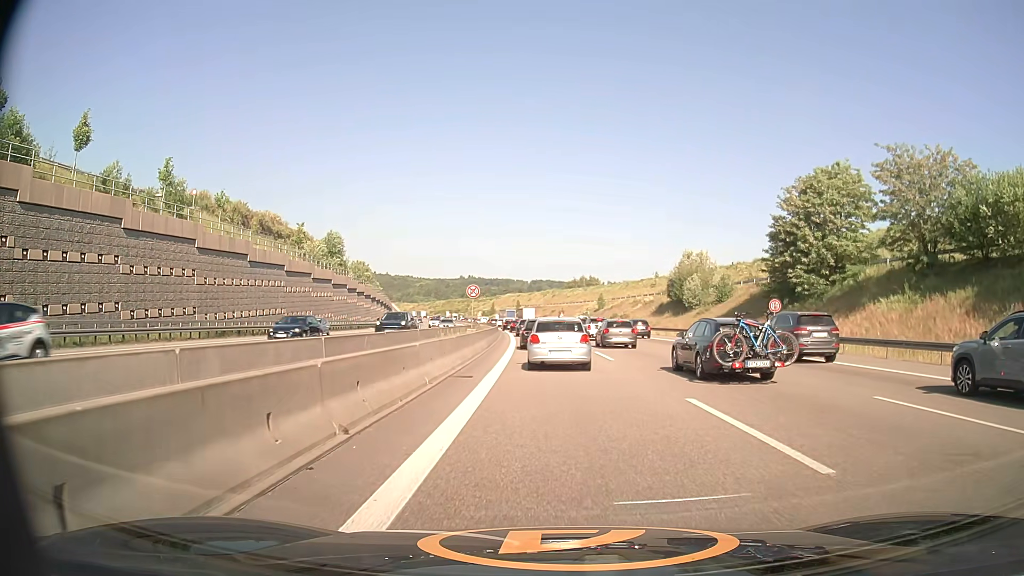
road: motorway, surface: asphalt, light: Day
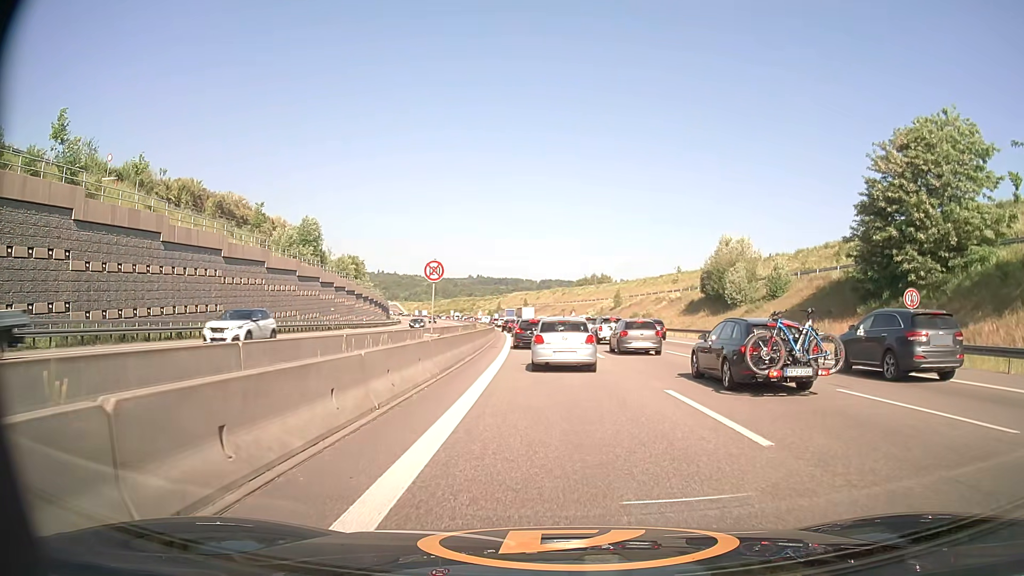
(-0.2, +15.8) m; -1°
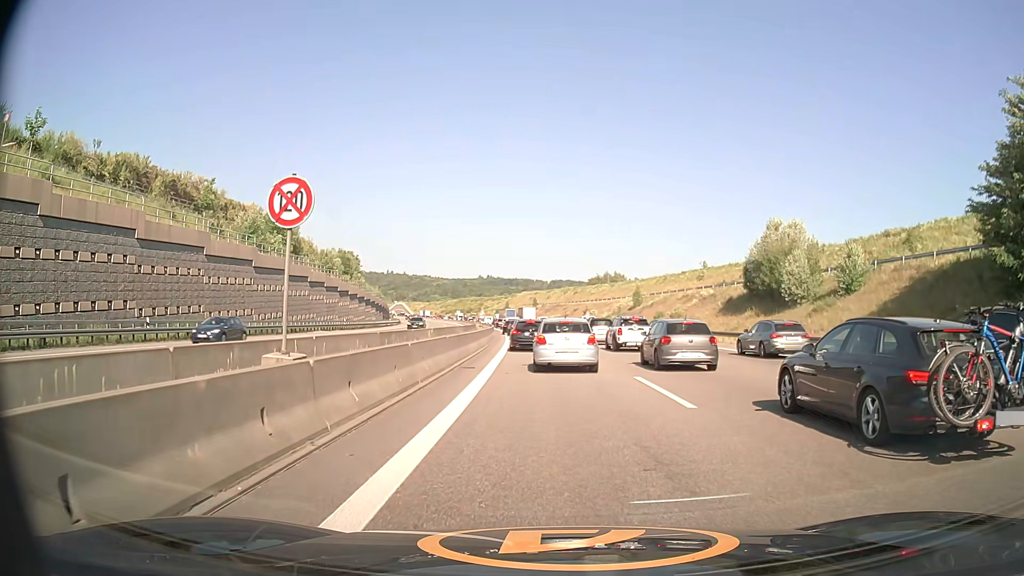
(-0.1, +14.0) m; -1°
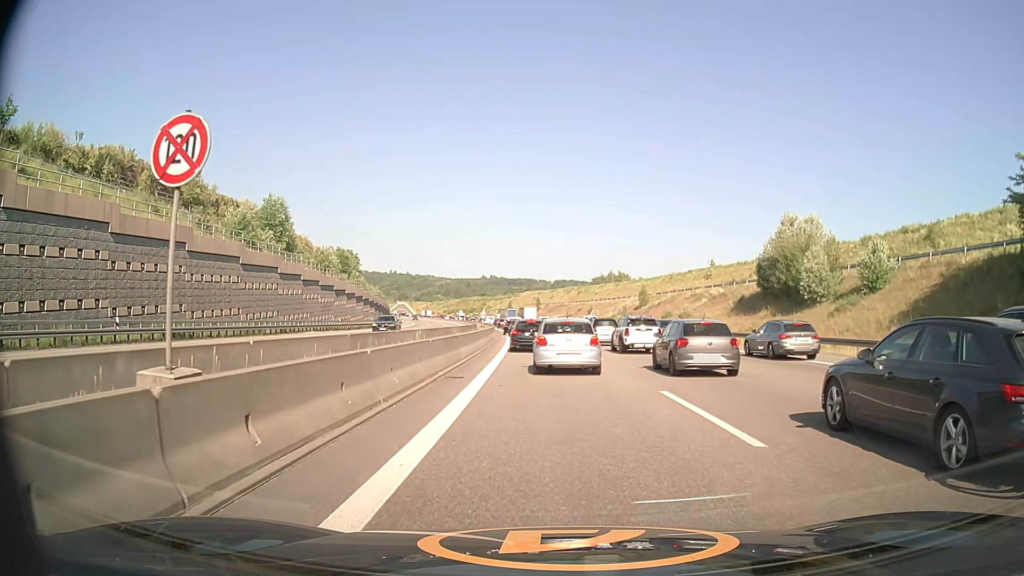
(0.0, +3.3) m; 0°
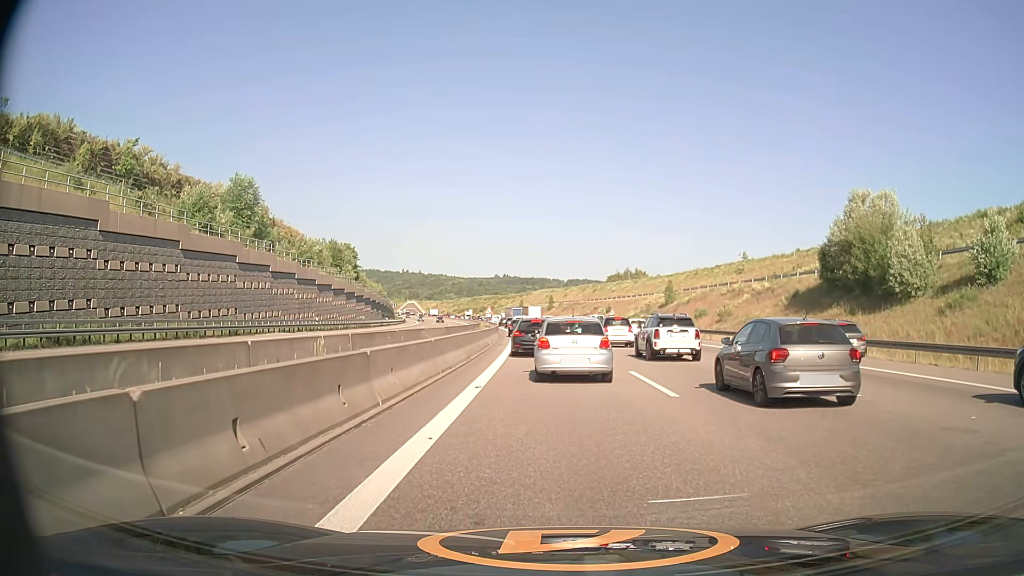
(-0.1, +12.3) m; -1°
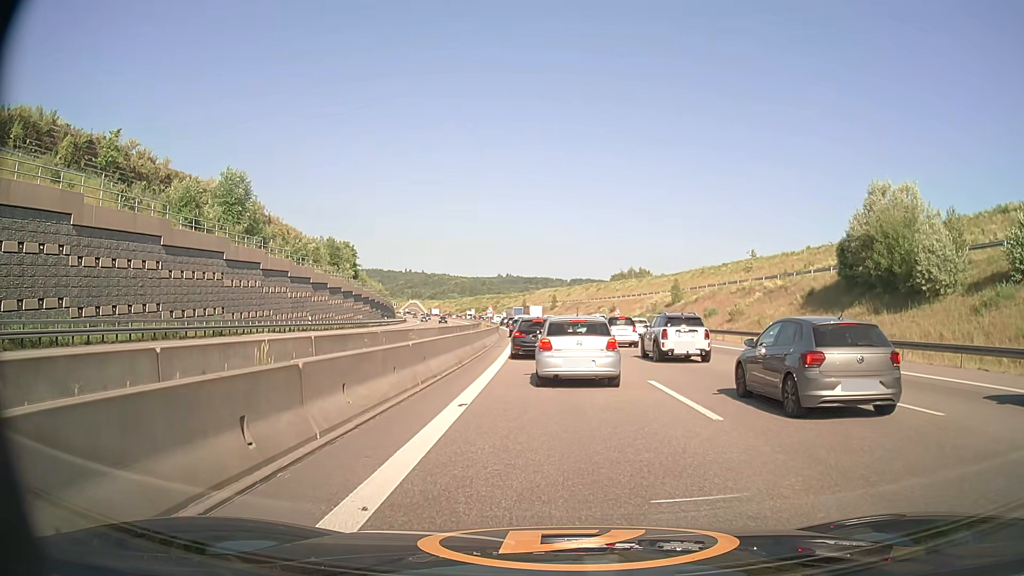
(0.0, +2.9) m; 0°
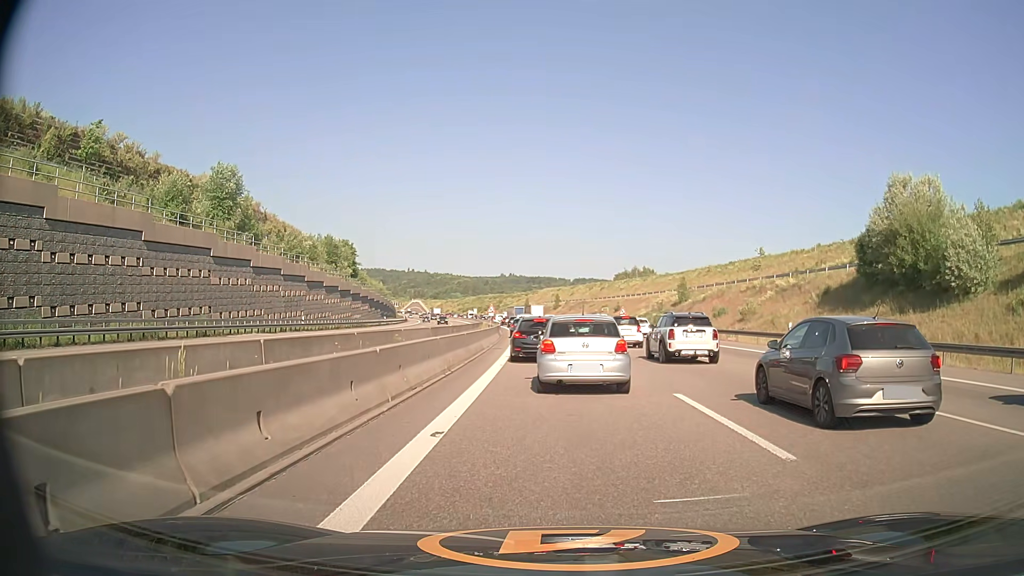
(0.0, +2.7) m; 0°
